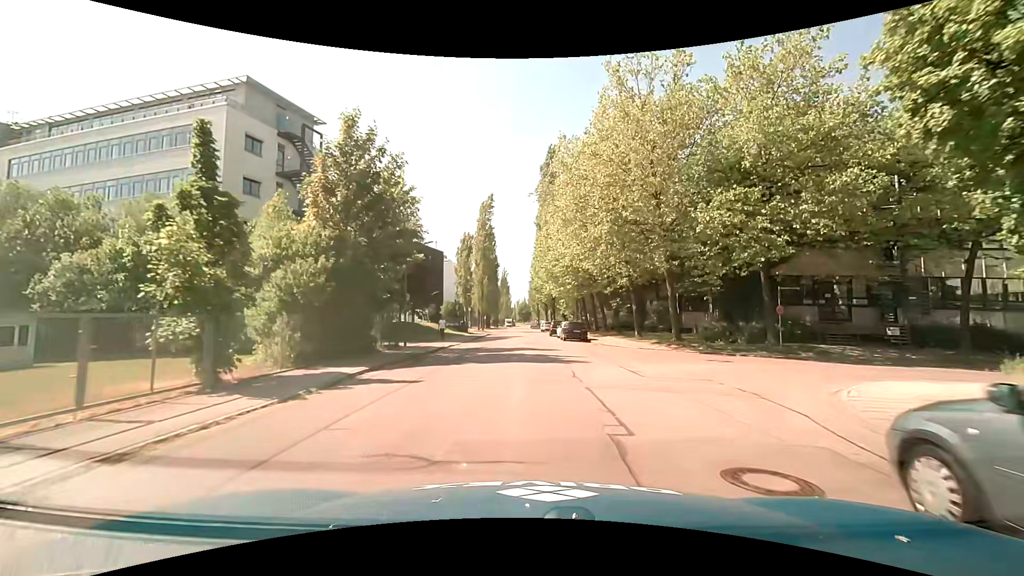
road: unclassified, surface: asphalt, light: Day
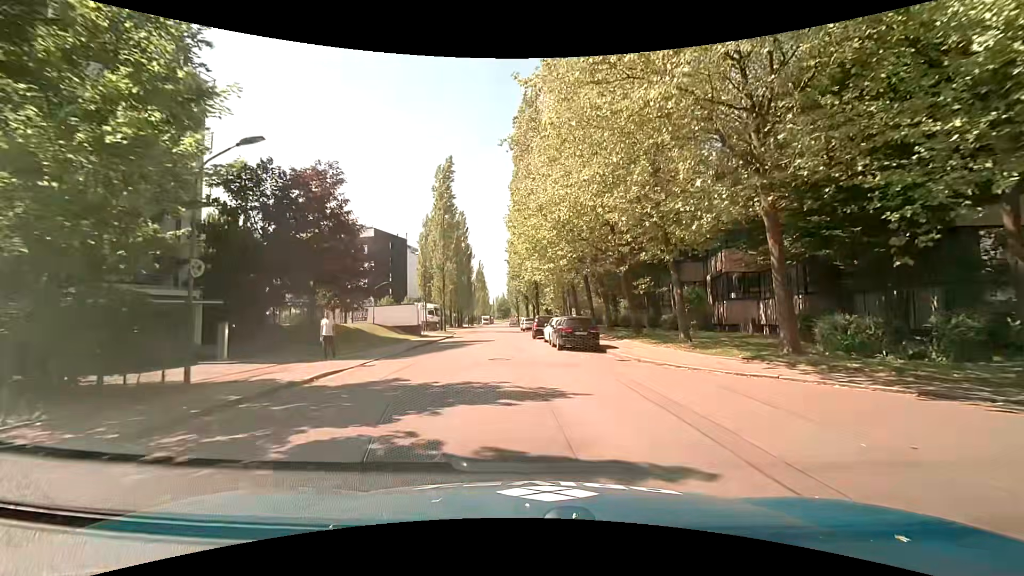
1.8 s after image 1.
(+0.5, +15.6) m; +4°
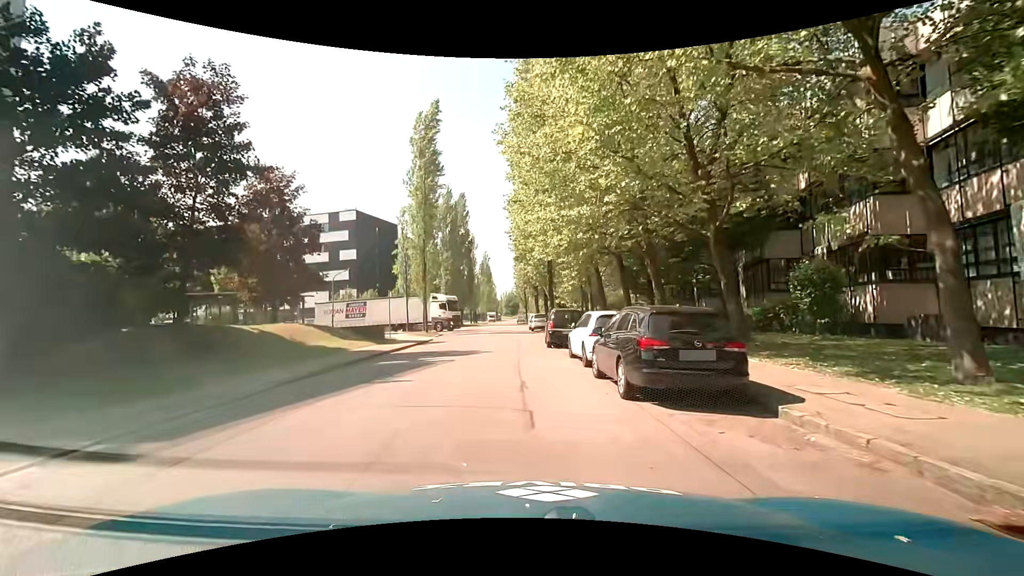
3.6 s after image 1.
(-0.3, +13.2) m; -3°
